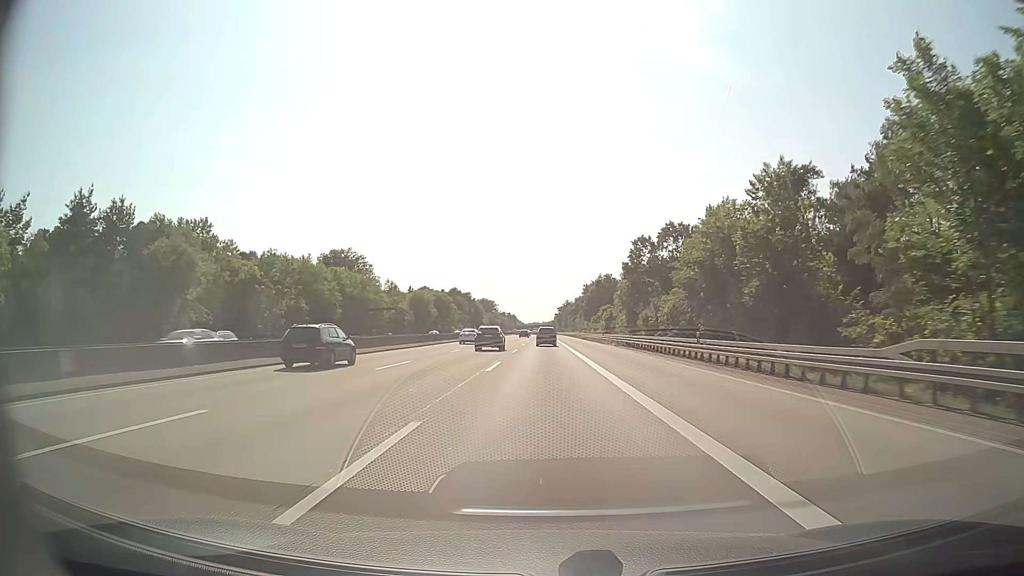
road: motorway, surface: asphalt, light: Day
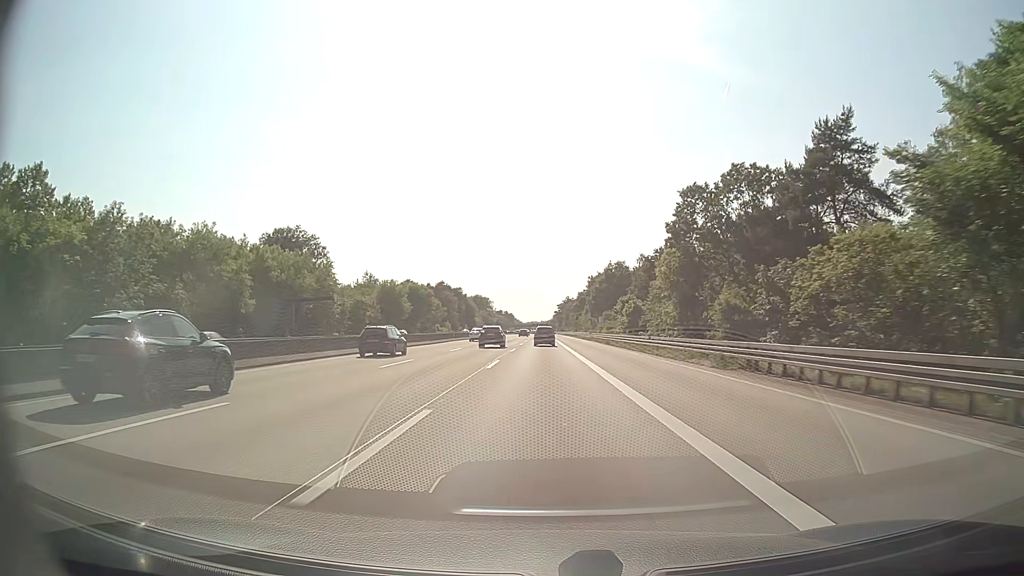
(0.0, +34.9) m; 0°
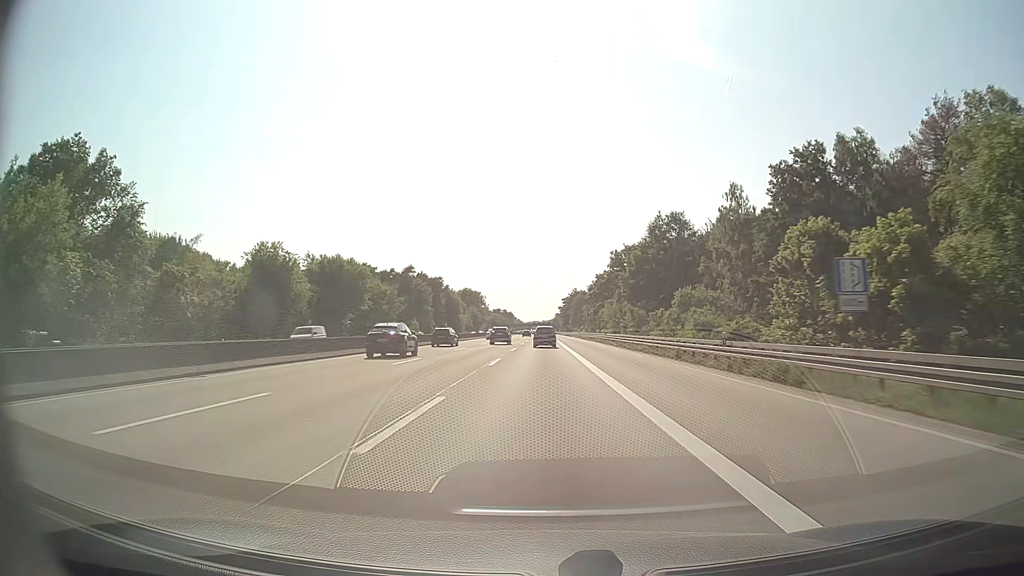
(0.0, +69.8) m; 0°
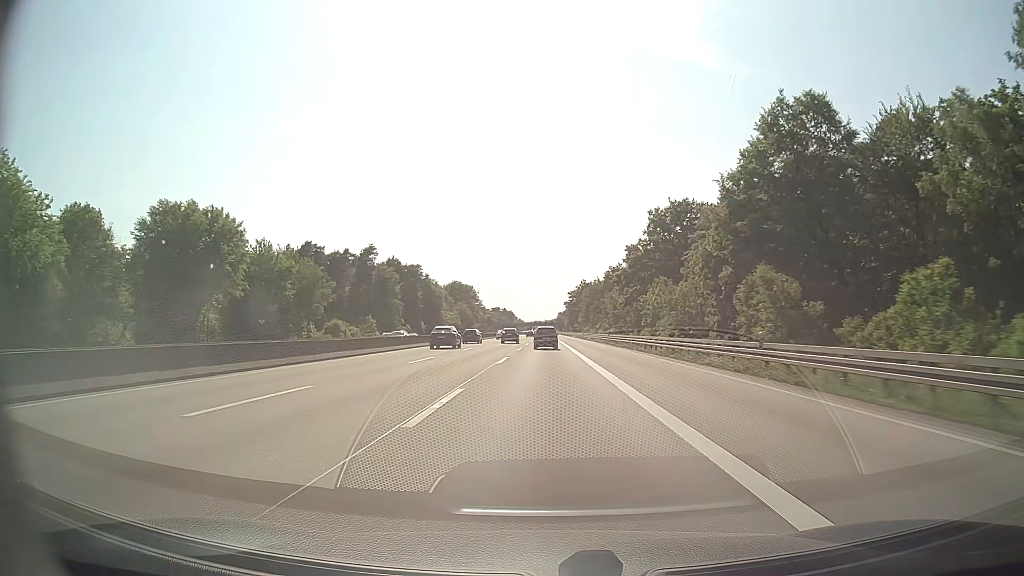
(-0.2, +52.0) m; 0°
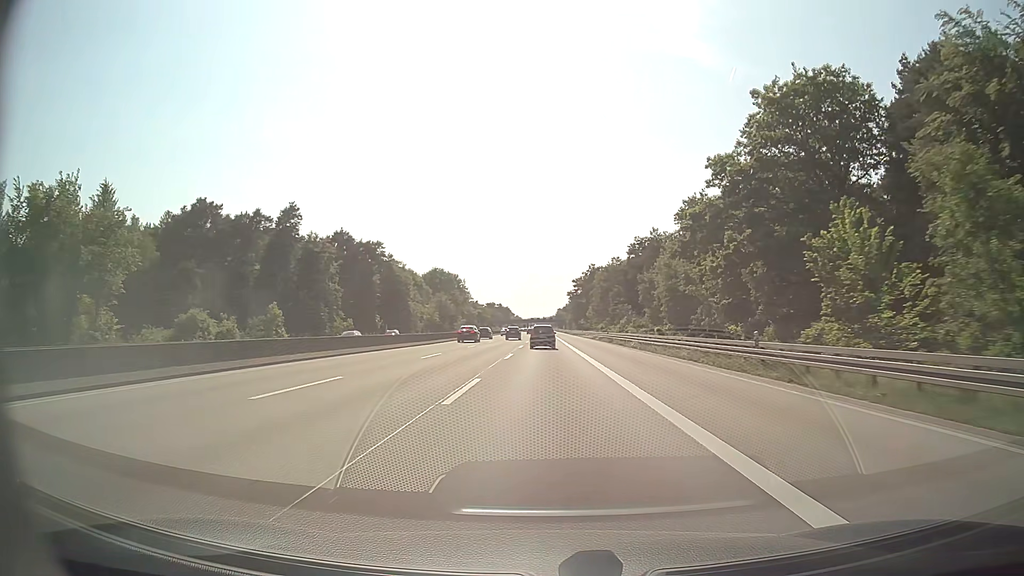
(0.0, +51.4) m; 0°
(0, +10) (0, +20) (0, +30) (0, +40) (0, +50) (0, +60) (0, +70) (0, +80) (0, +90) (0, +100) m
